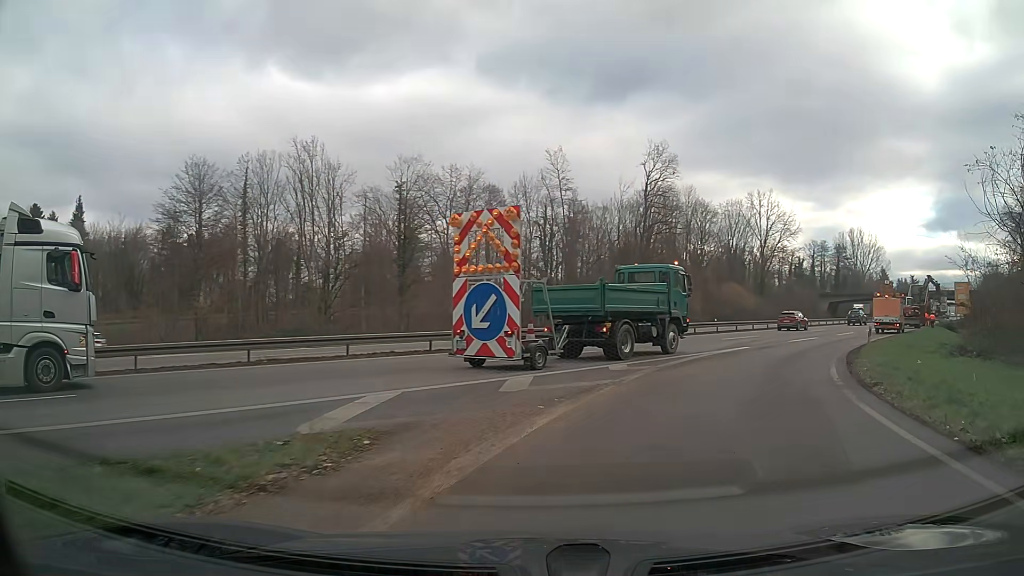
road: trunk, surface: asphalt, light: Day
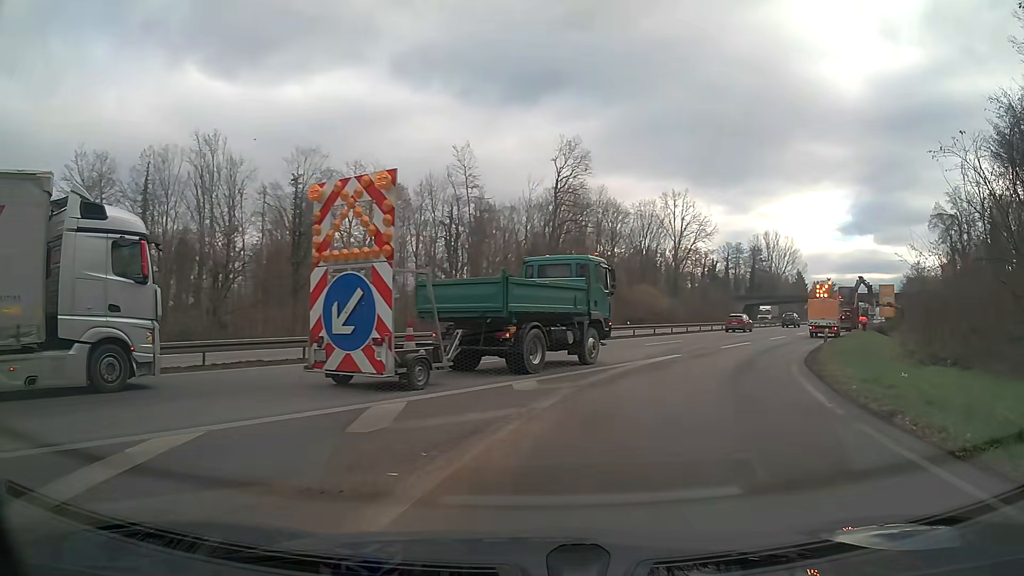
(+0.3, +4.2) m; +8°
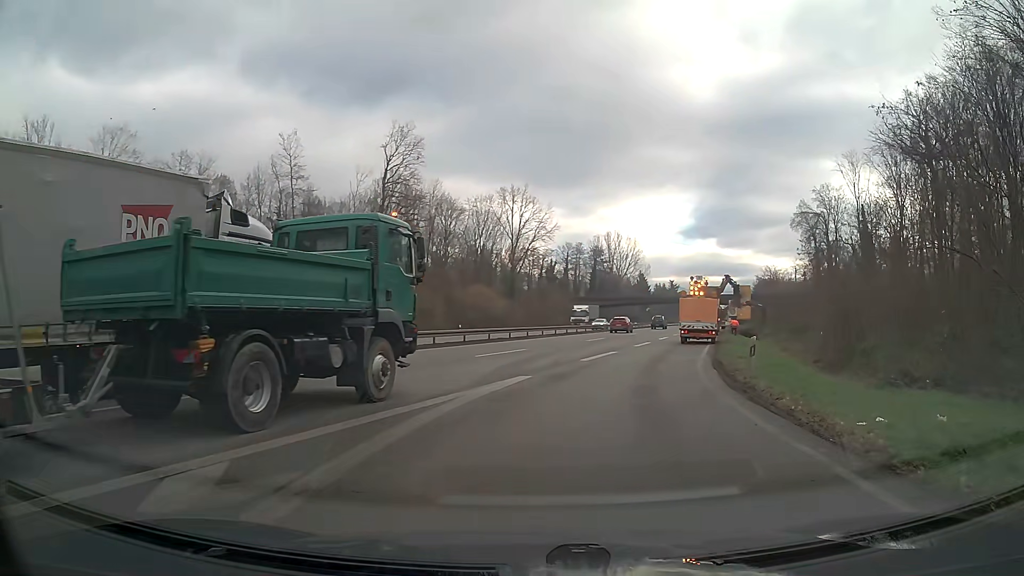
(+1.0, +7.8) m; +14°
(+1, +10) (+2, +20) (+4, +30) (+5, +40) (+7, +49) (+10, +59) (+12, +69) (+15, +78) (+18, +88) (+21, +97) m
